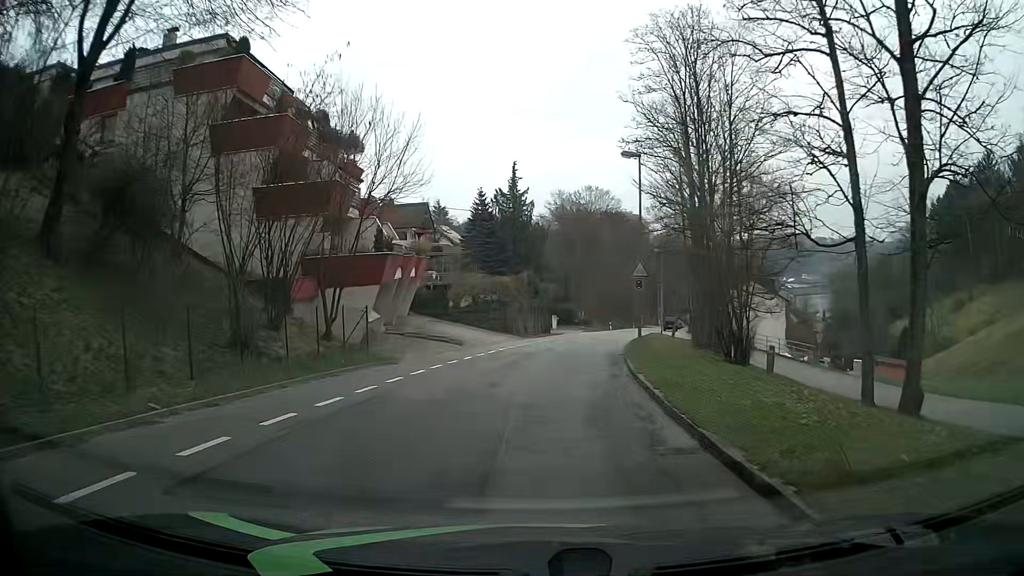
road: tertiary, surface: asphalt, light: Day
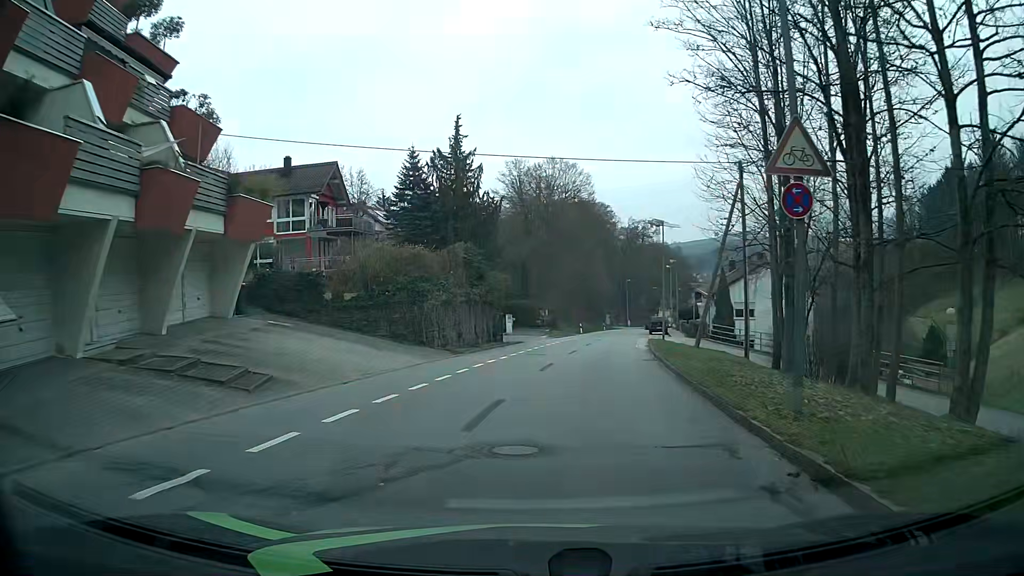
(+0.7, +19.4) m; +5°
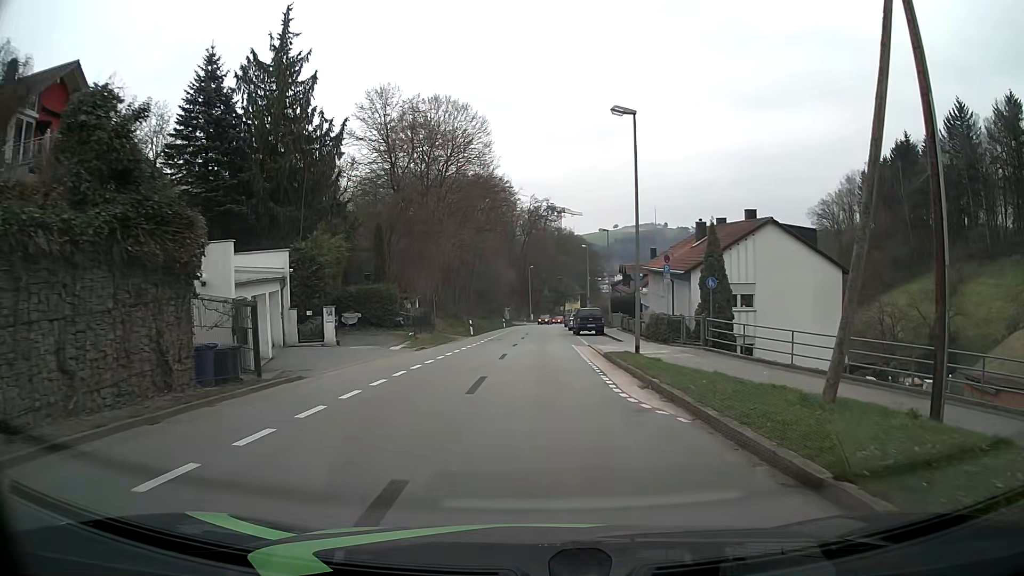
(+1.4, +23.3) m; +8°
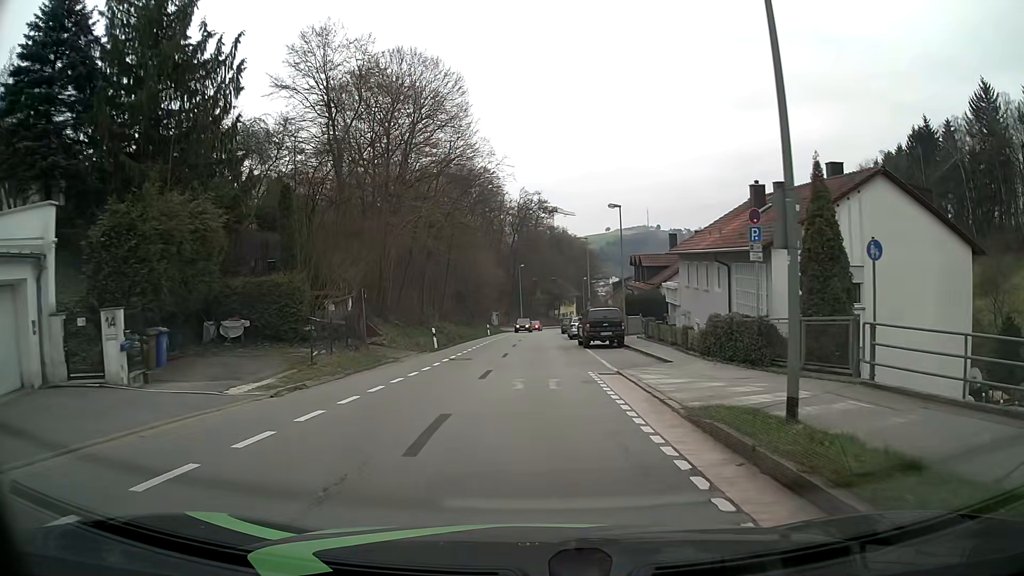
(+0.1, +13.7) m; 0°
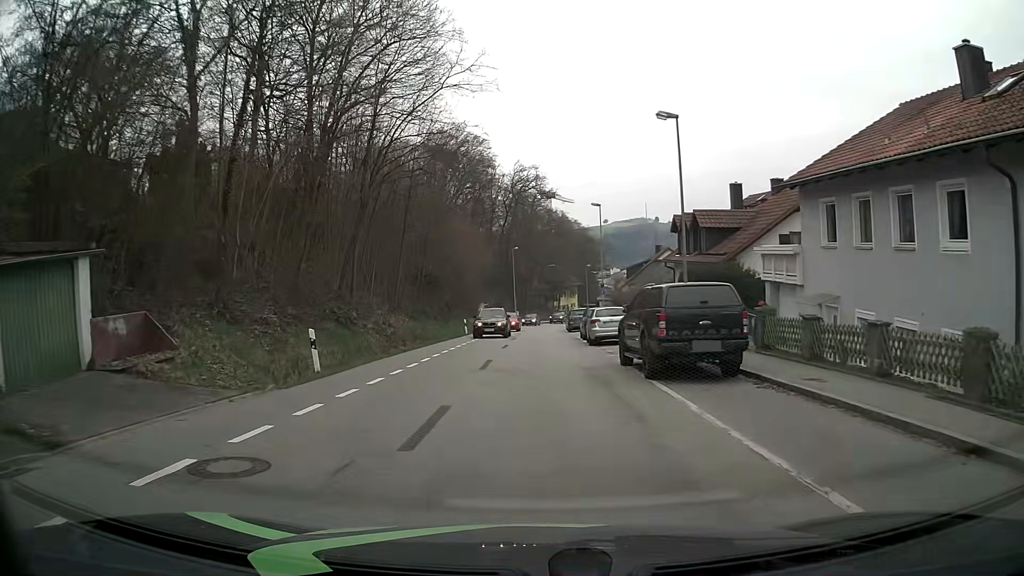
(+0.3, +18.1) m; +2°
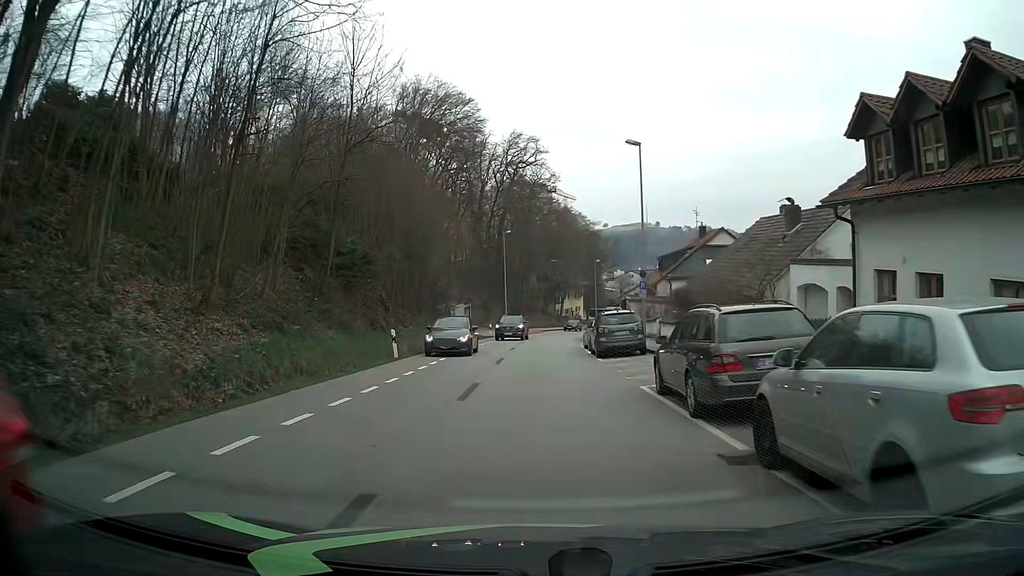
(-0.1, +22.4) m; 0°
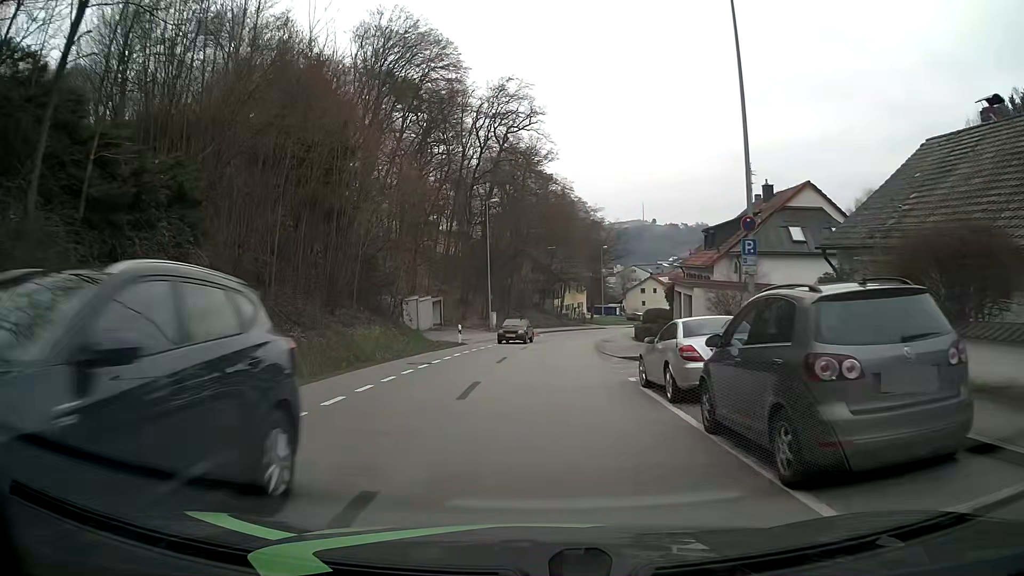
(+0.1, +18.1) m; 0°
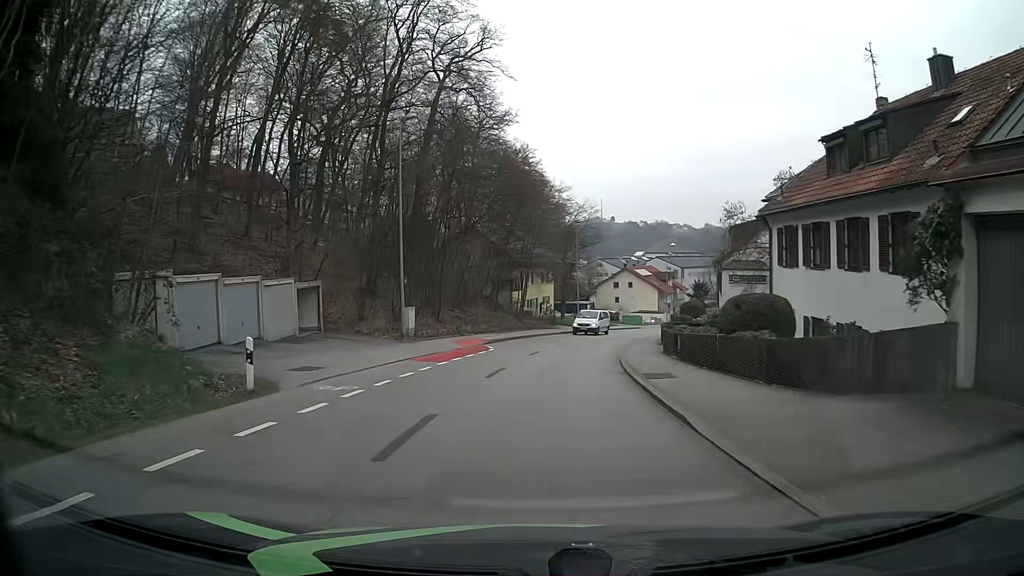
(+0.6, +22.6) m; +4°
(0, +10) (+1, +20) (+2, +30) (+4, +40) (+6, +49) (+9, +59) (+13, +68) (+17, +77) (+22, +86) (+27, +95) m
